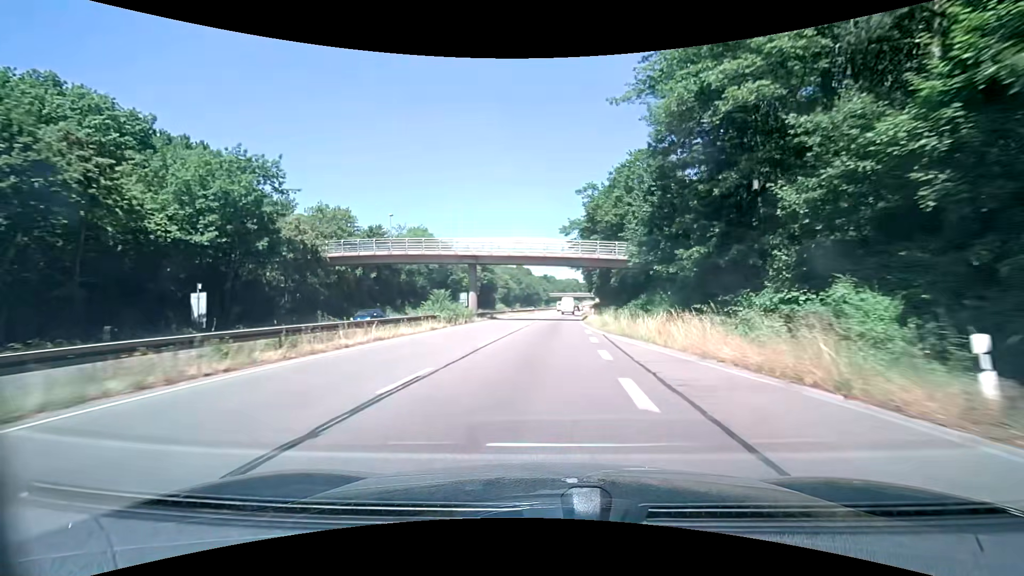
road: trunk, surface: asphalt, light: Day
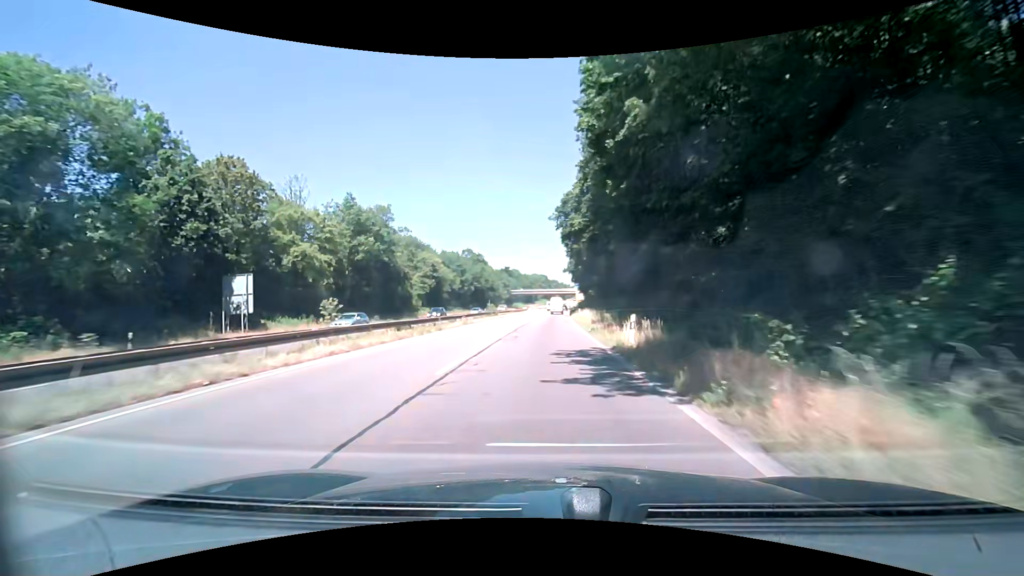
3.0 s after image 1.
(+2.3, +60.4) m; +4°
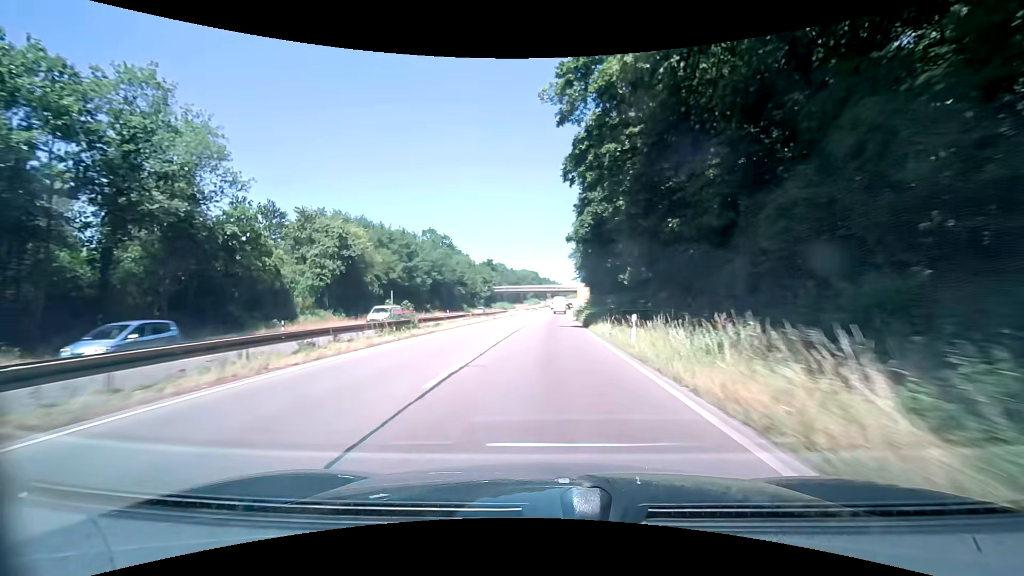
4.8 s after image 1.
(+0.2, +37.4) m; +1°
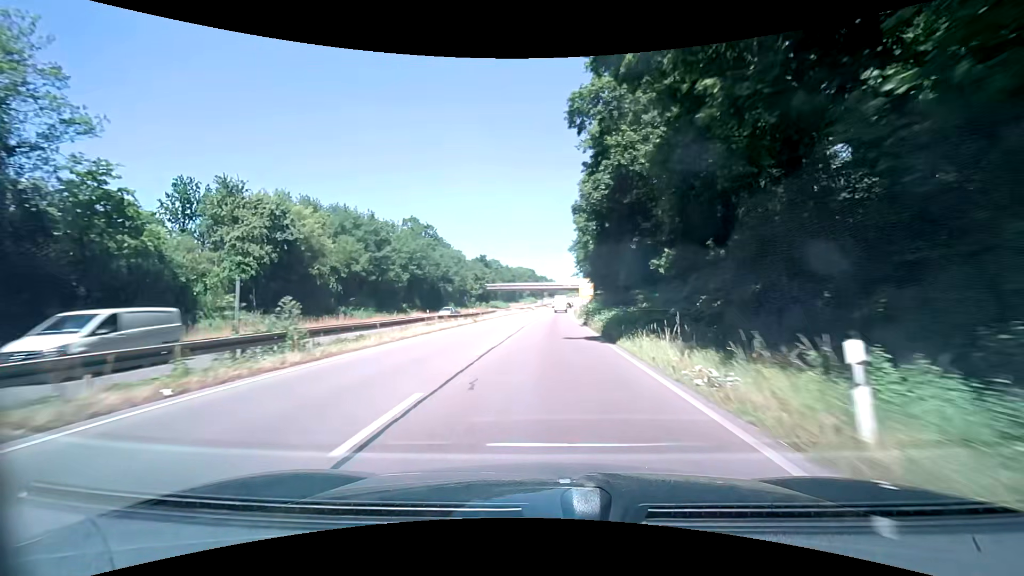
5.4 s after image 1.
(+0.1, +12.5) m; 0°
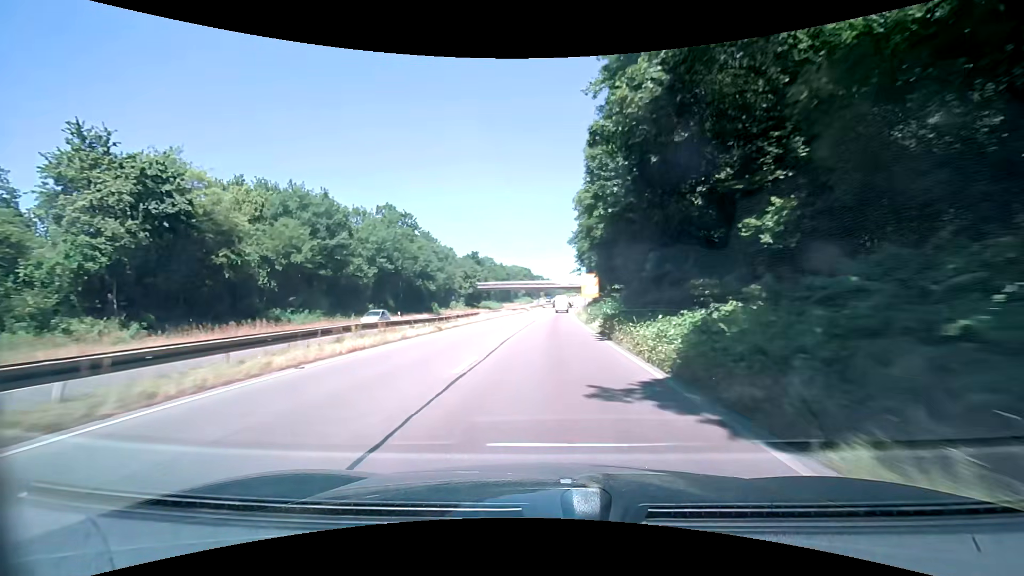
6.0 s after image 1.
(0.0, +12.5) m; 0°
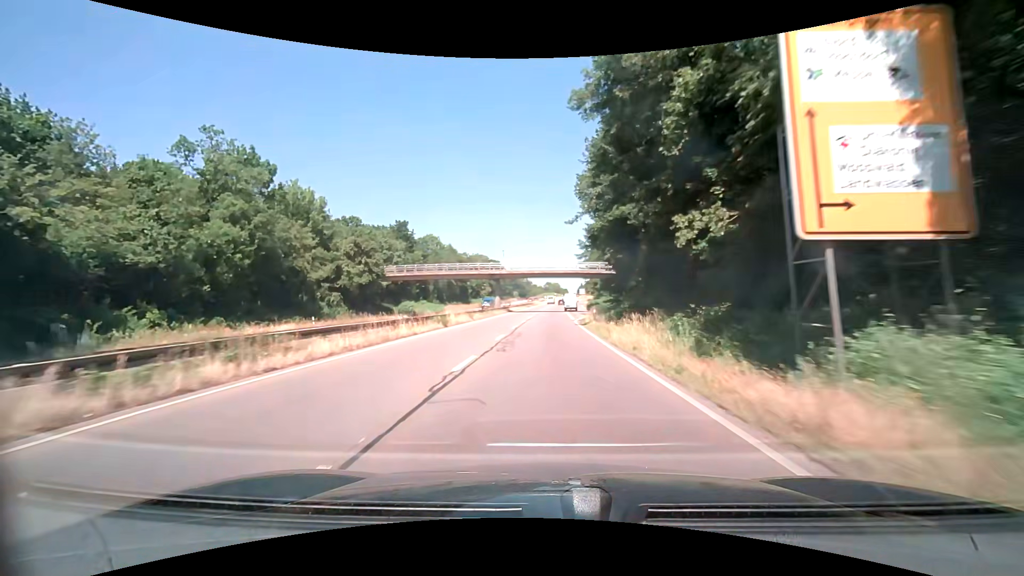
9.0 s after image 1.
(+1.7, +62.1) m; +3°
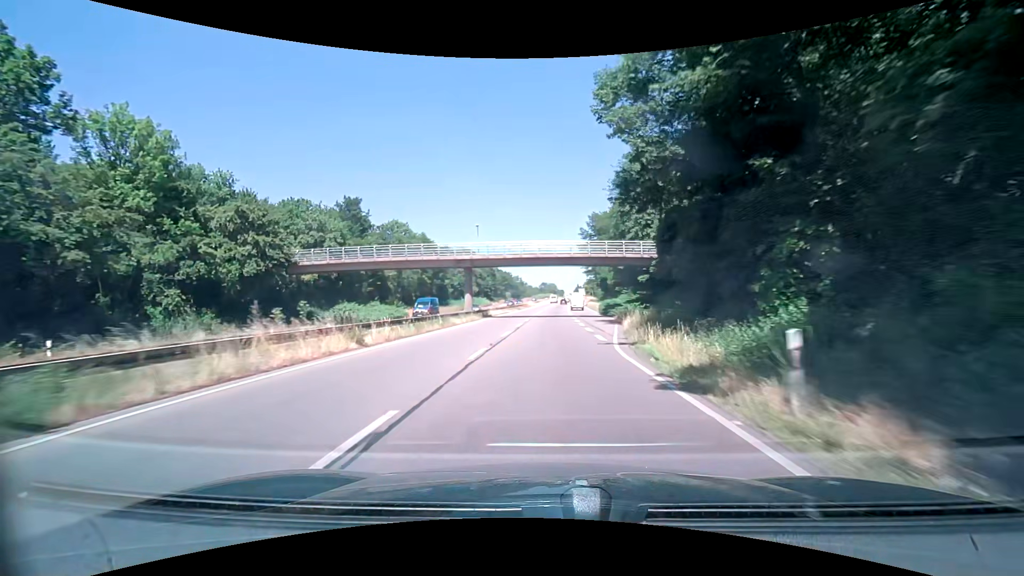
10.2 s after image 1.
(+0.2, +24.7) m; 0°
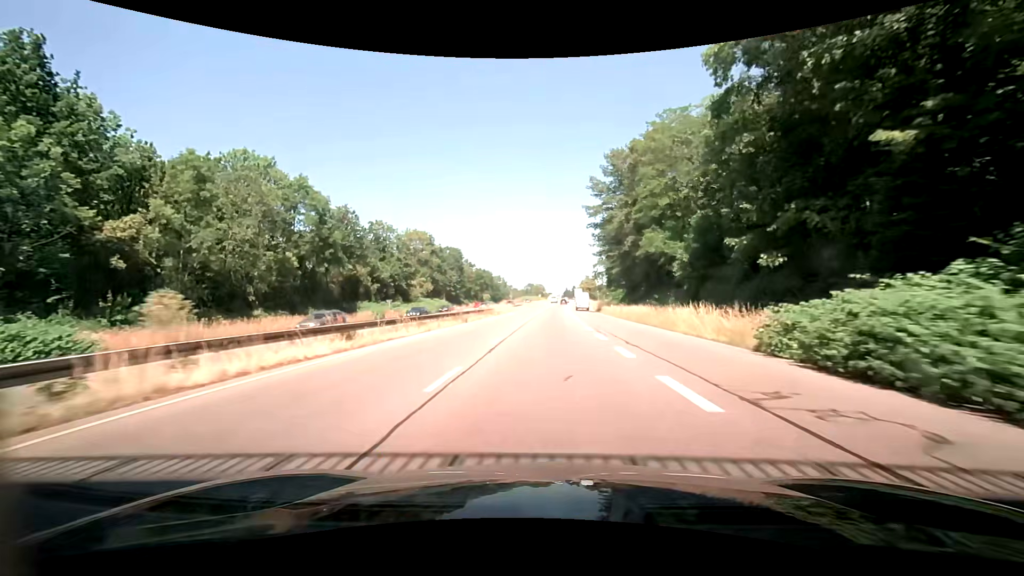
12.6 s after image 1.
(+0.8, +49.2) m; +1°
(0, +10) (0, +20) (+1, +30) (+1, +40) (+2, +50) (+2, +60) (+3, +70) (+3, +80) (+4, +90) (+4, +100) m
